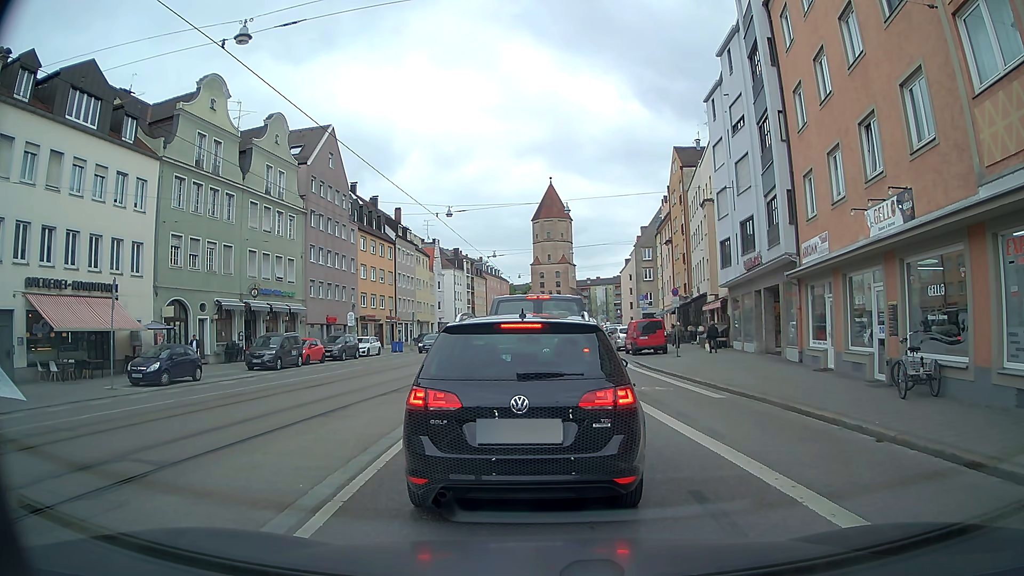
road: tertiary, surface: asphalt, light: Day
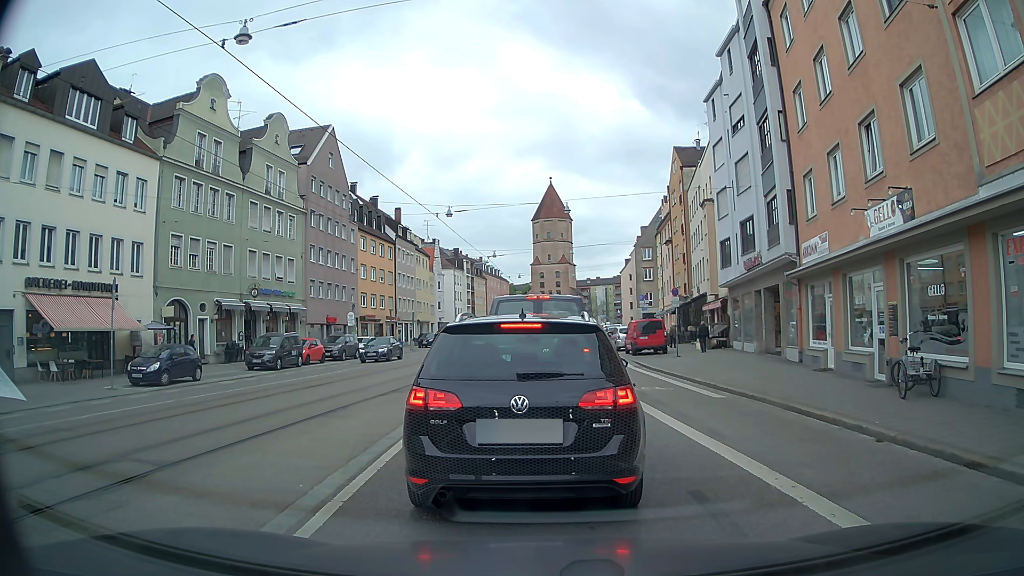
(0.0, 0.0) m; 0°
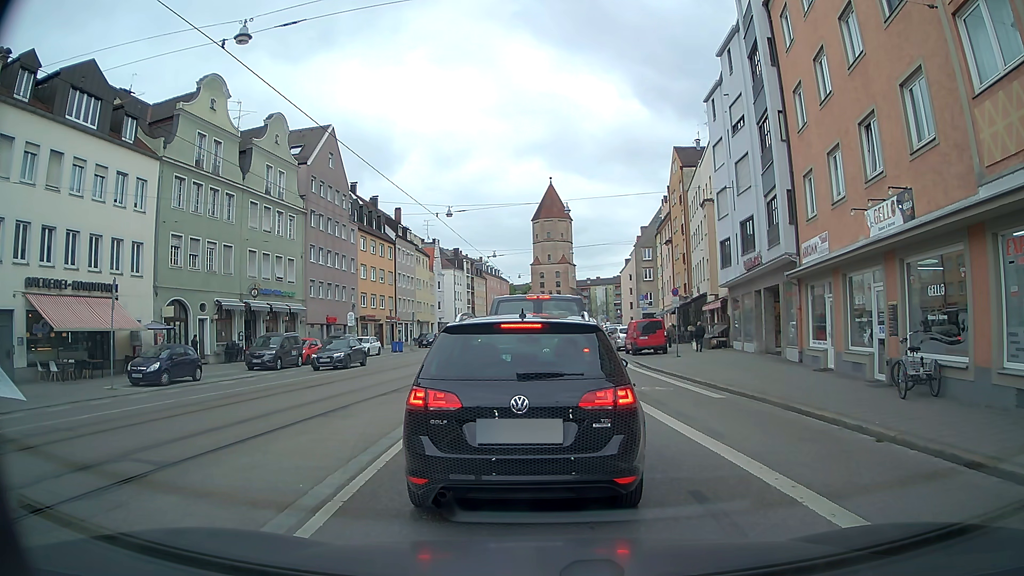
(0.0, 0.0) m; 0°
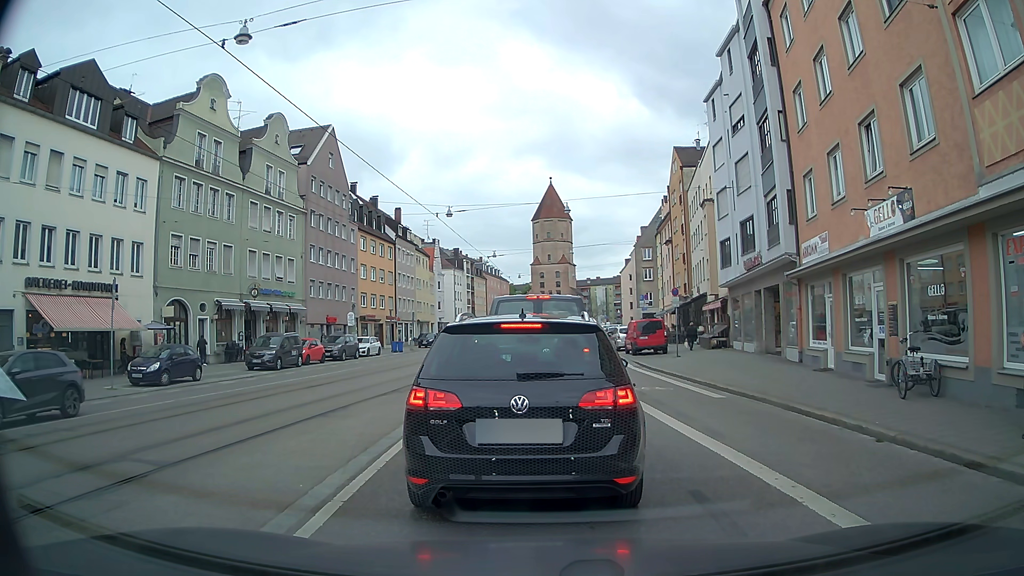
(0.0, 0.0) m; 0°
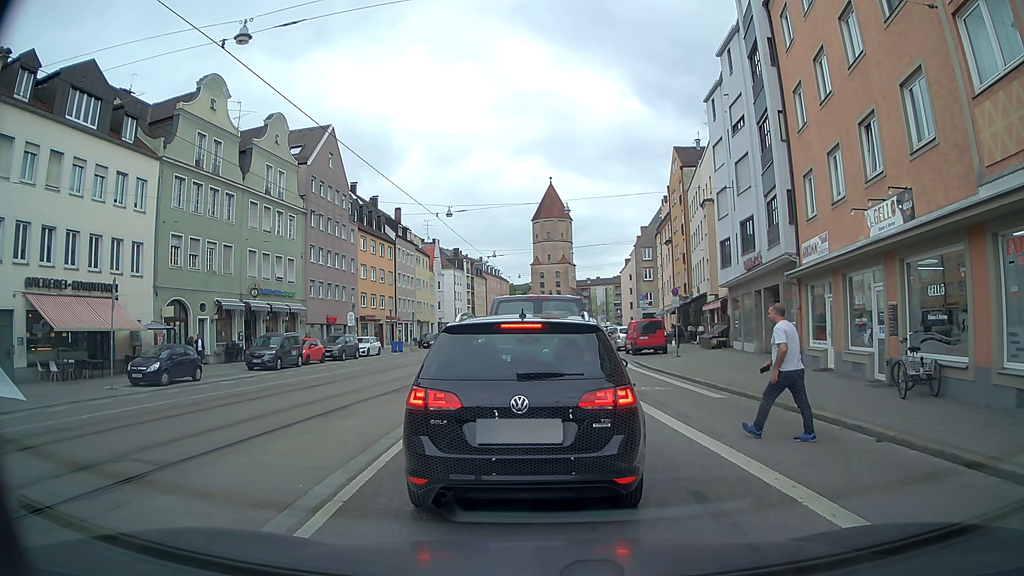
(0.0, 0.0) m; 0°
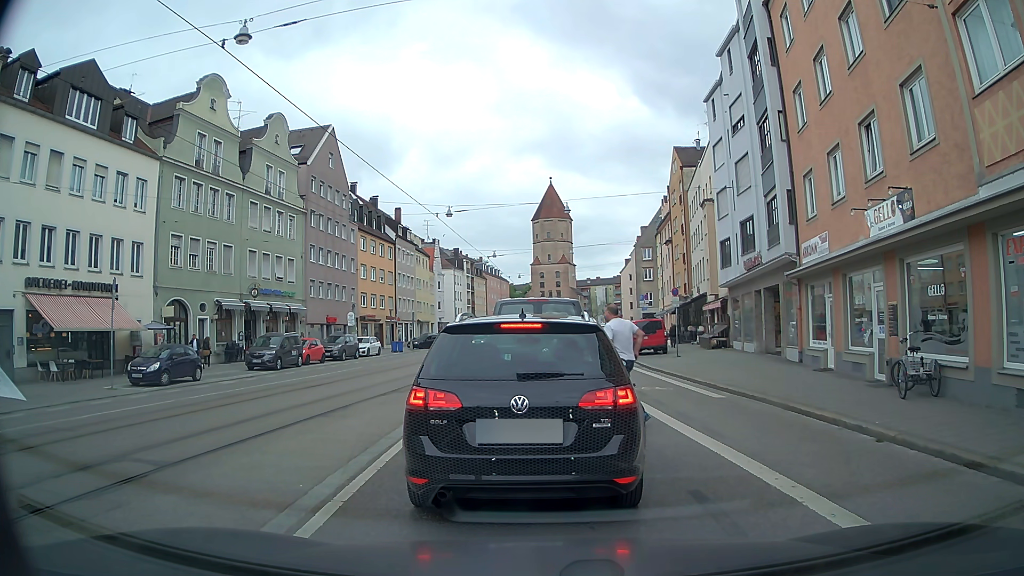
(0.0, 0.0) m; 0°
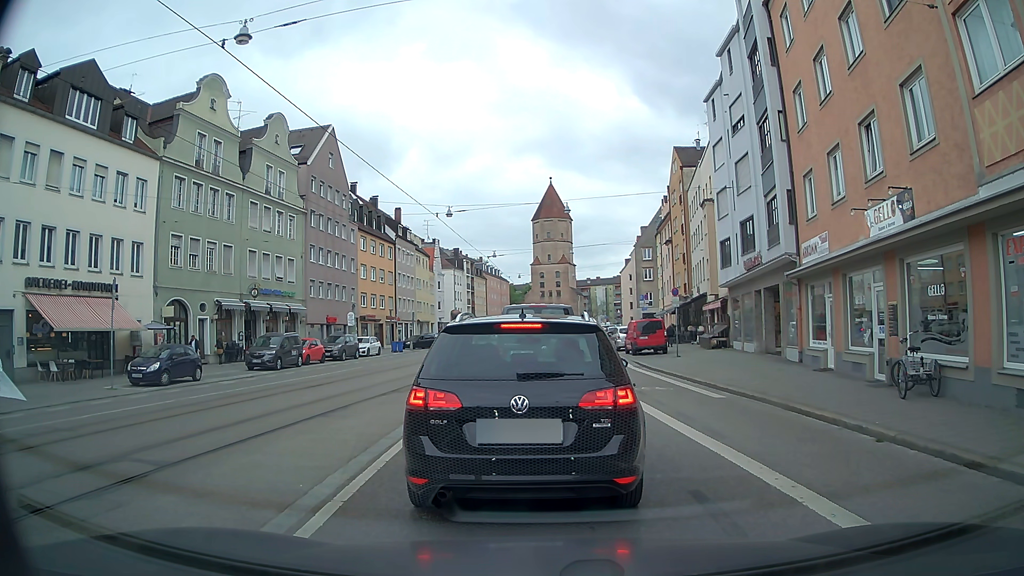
(0.0, 0.0) m; 0°
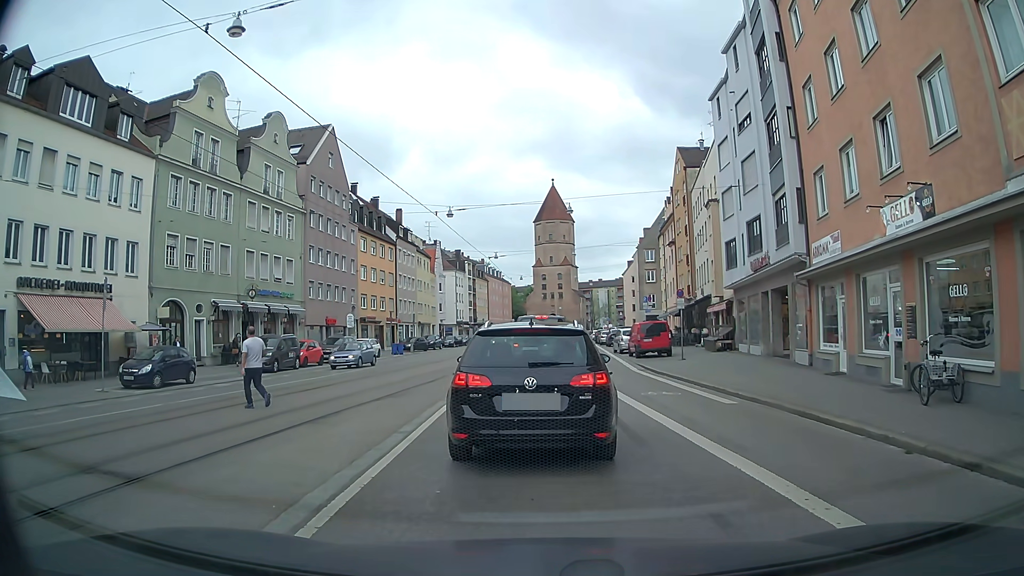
(0.0, +0.7) m; 0°
